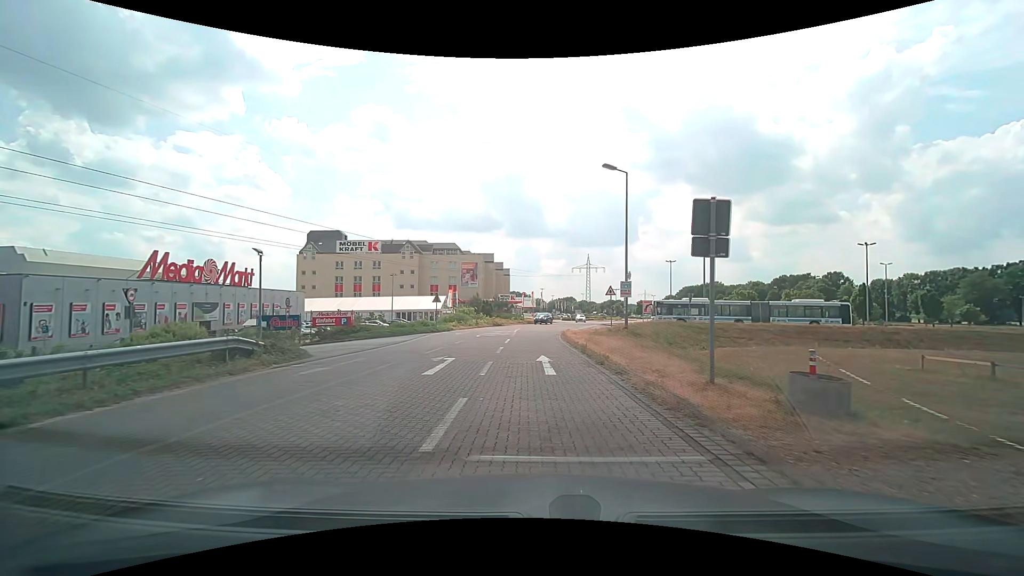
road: service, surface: paving_stones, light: Day
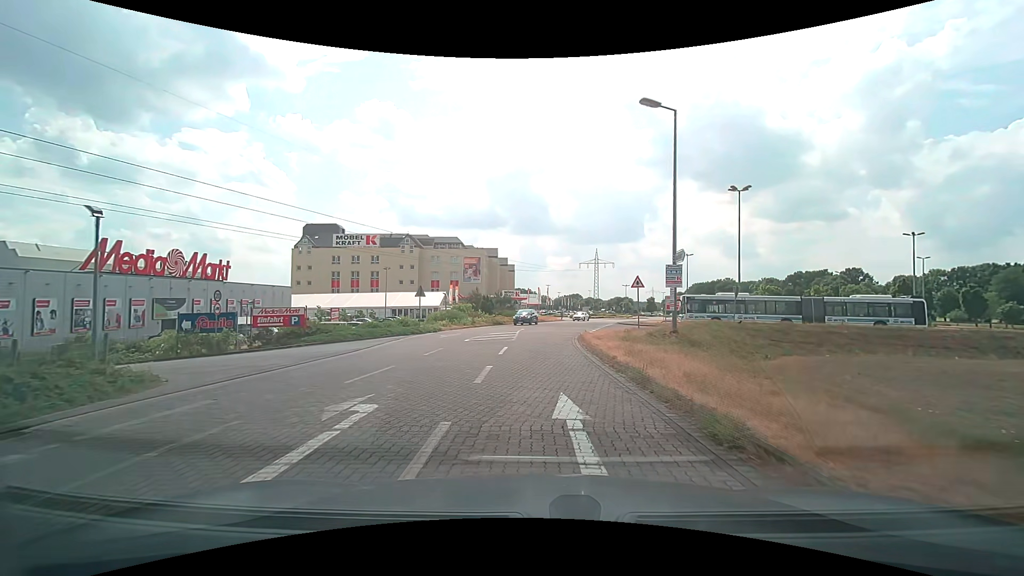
(-0.1, +7.9) m; -1°
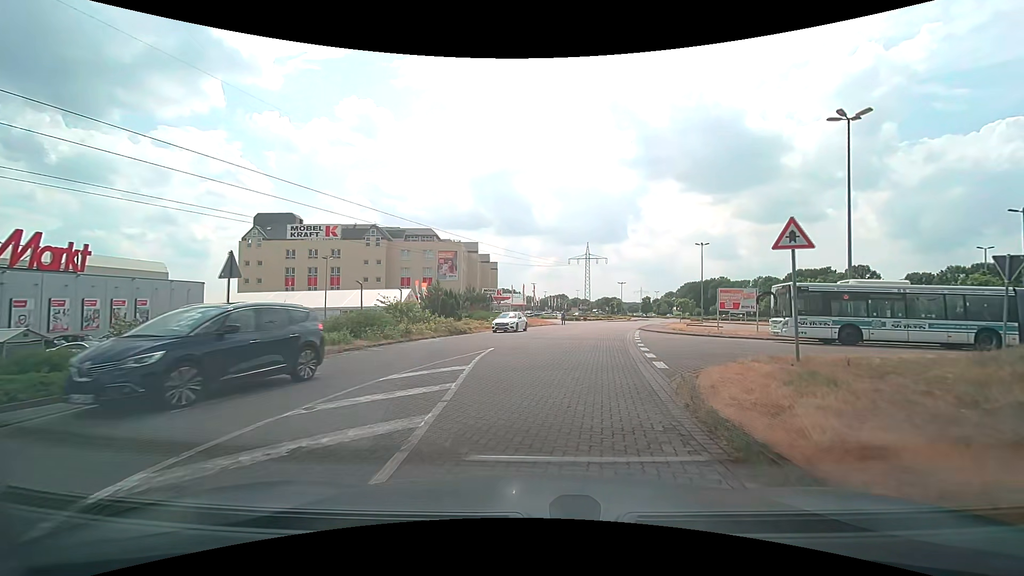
(+0.1, +19.6) m; +1°
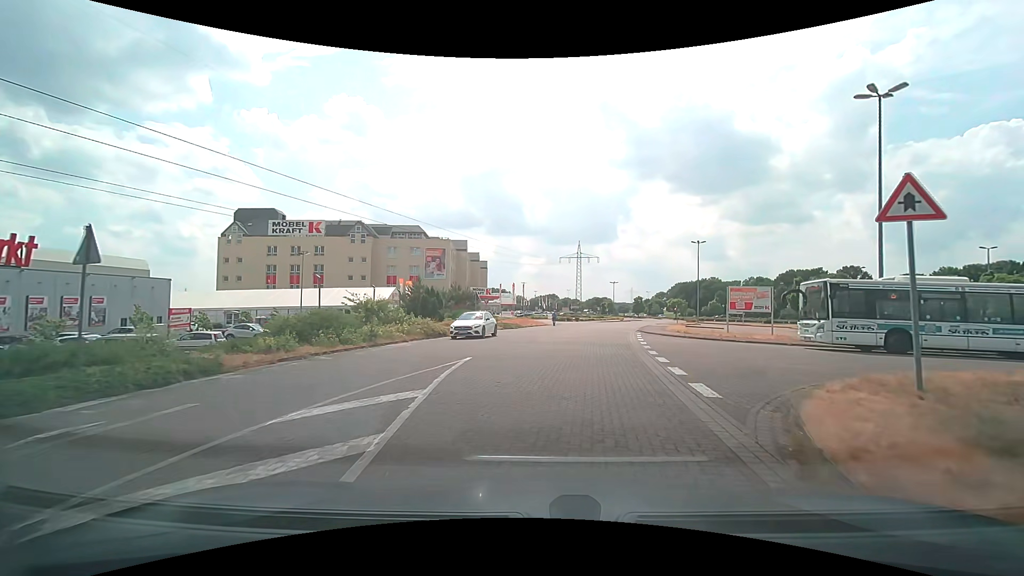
(+0.1, +3.9) m; +1°
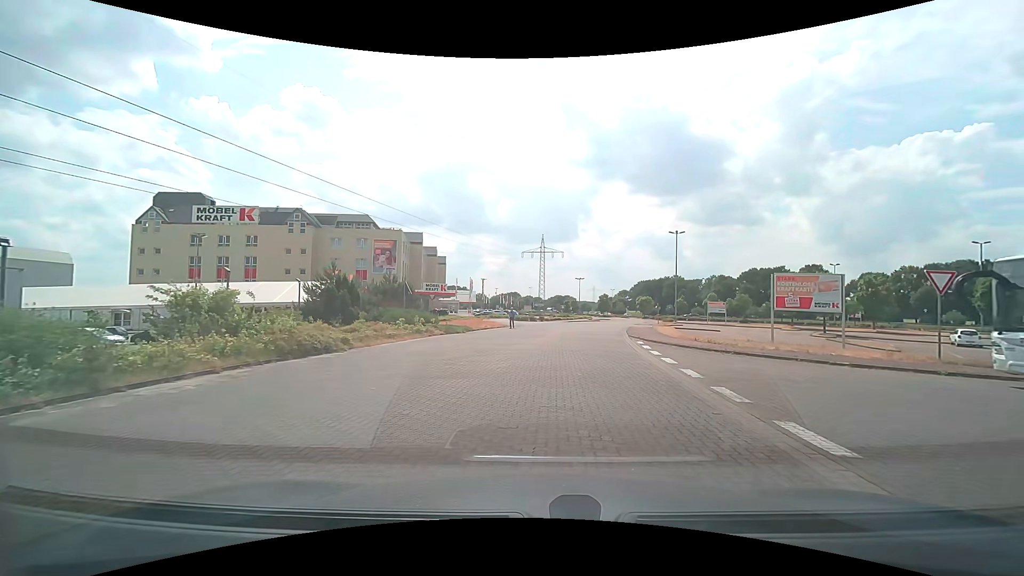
(+0.5, +11.5) m; +5°
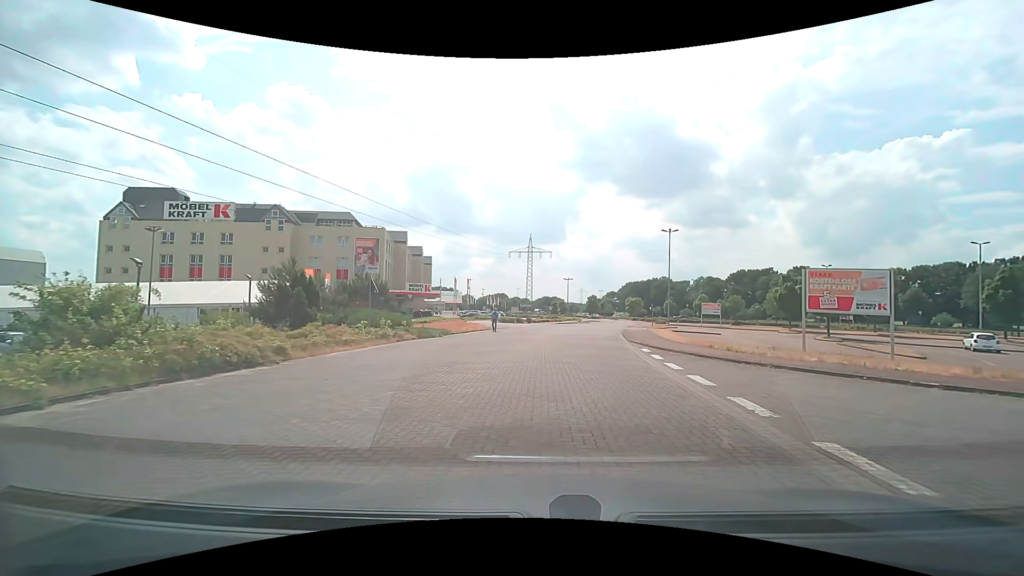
(0.0, +3.8) m; 0°
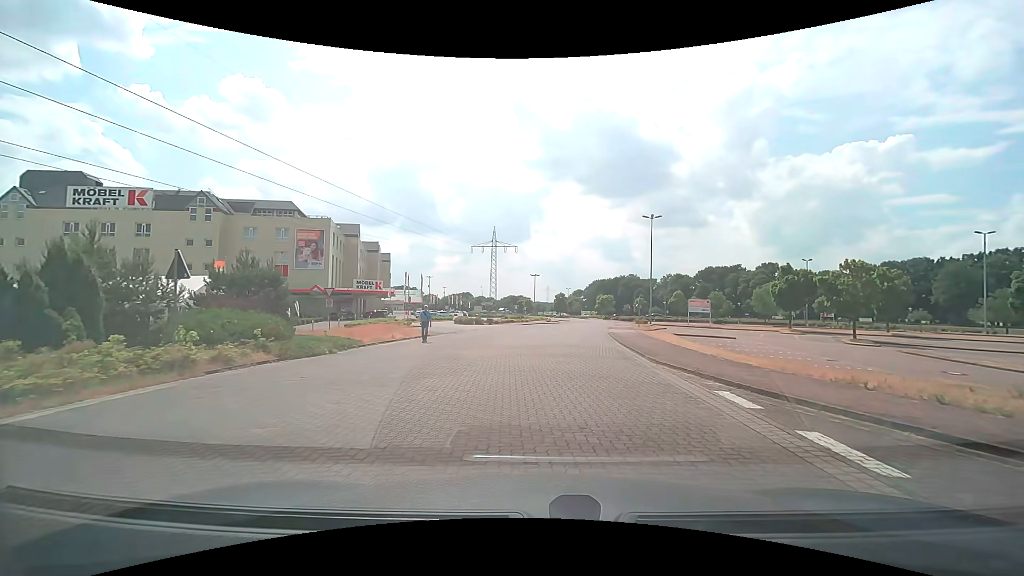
(+0.6, +11.1) m; +5°
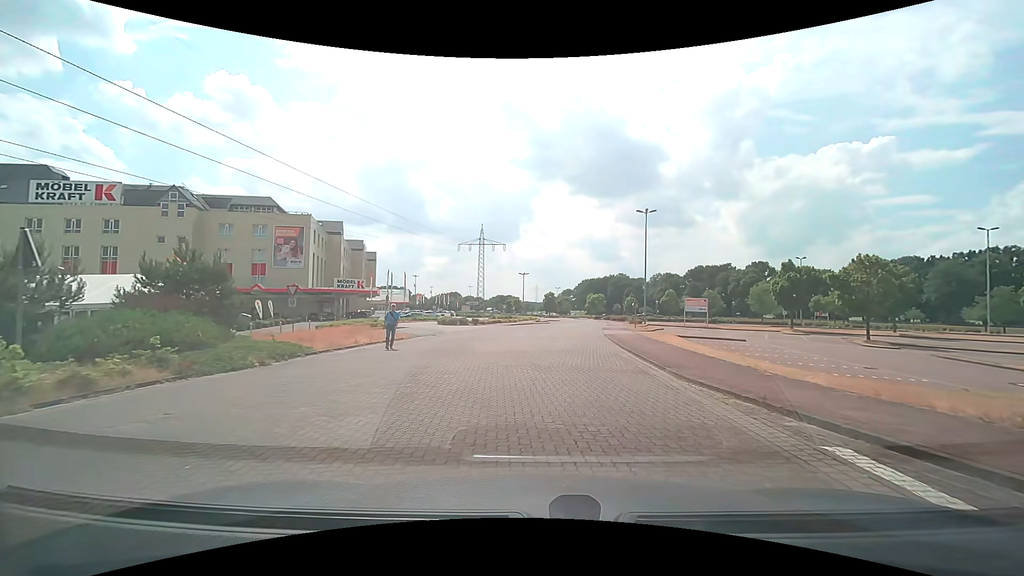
(0.0, +3.6) m; +1°
(0, +10) (+1, +20) (+2, +30) (+3, +40) (+4, +50) (+6, +60) (+8, +69) (+9, +79) (+10, +89) (+10, +99) m
